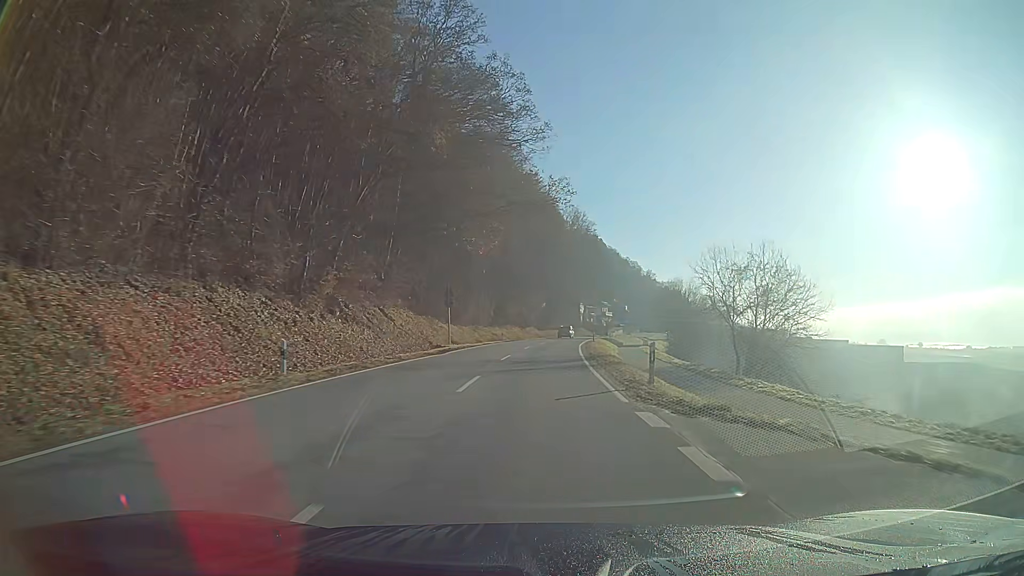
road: secondary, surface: asphalt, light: Day
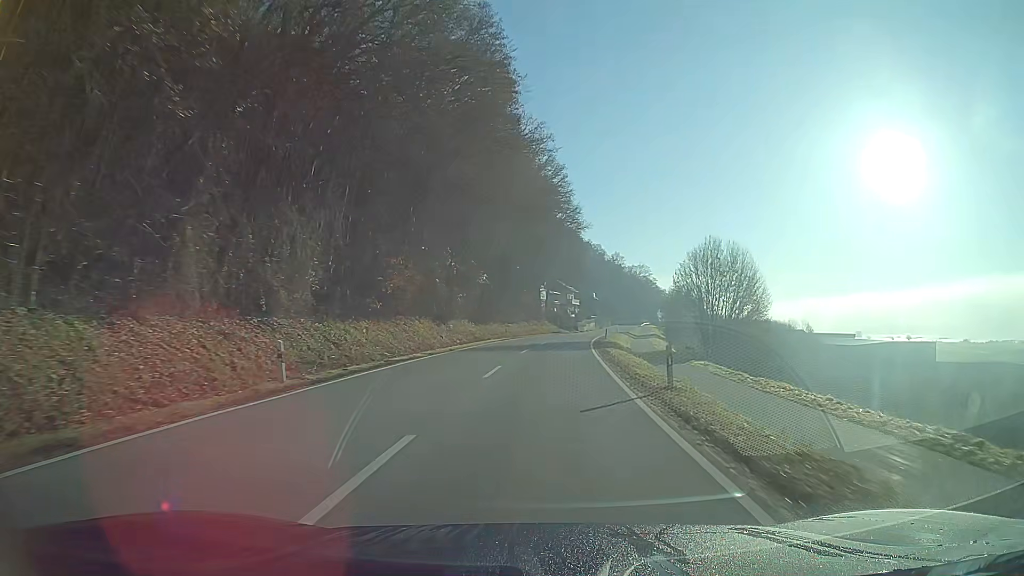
(+1.7, +46.1) m; +4°
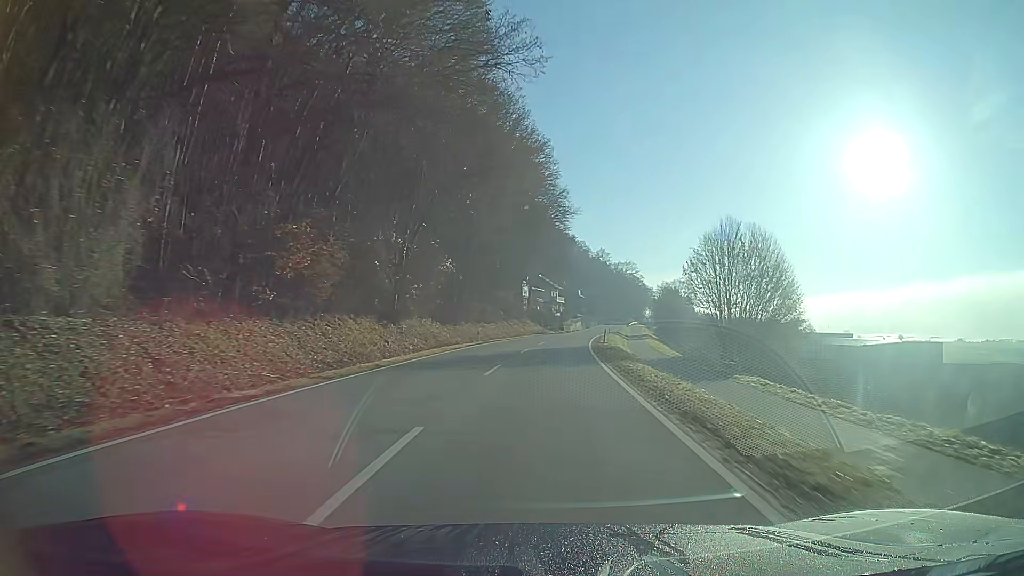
(+0.2, +11.8) m; +2°
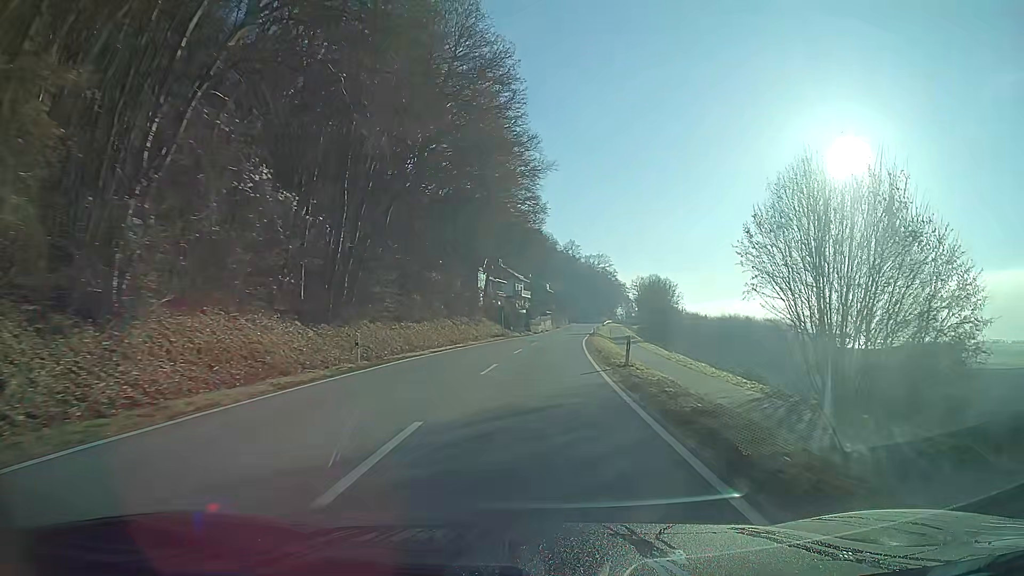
(+0.6, +24.0) m; +3°
